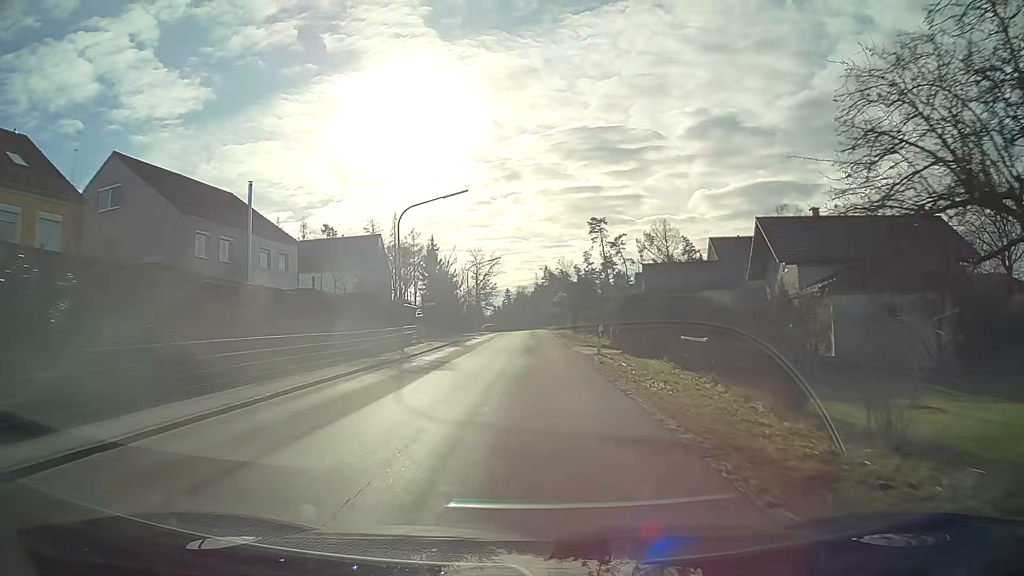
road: tertiary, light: Day
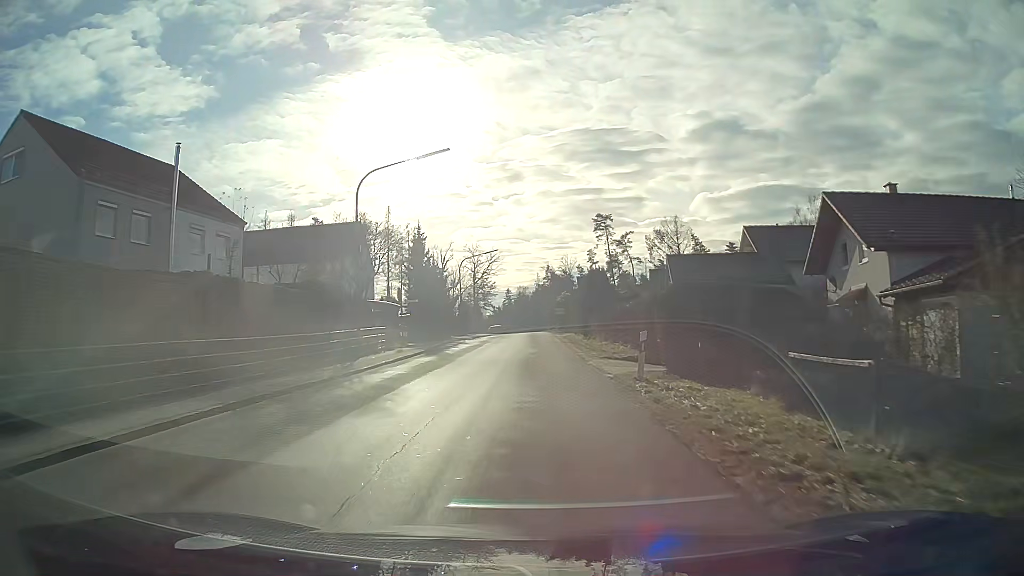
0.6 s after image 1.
(0.0, +8.6) m; 0°
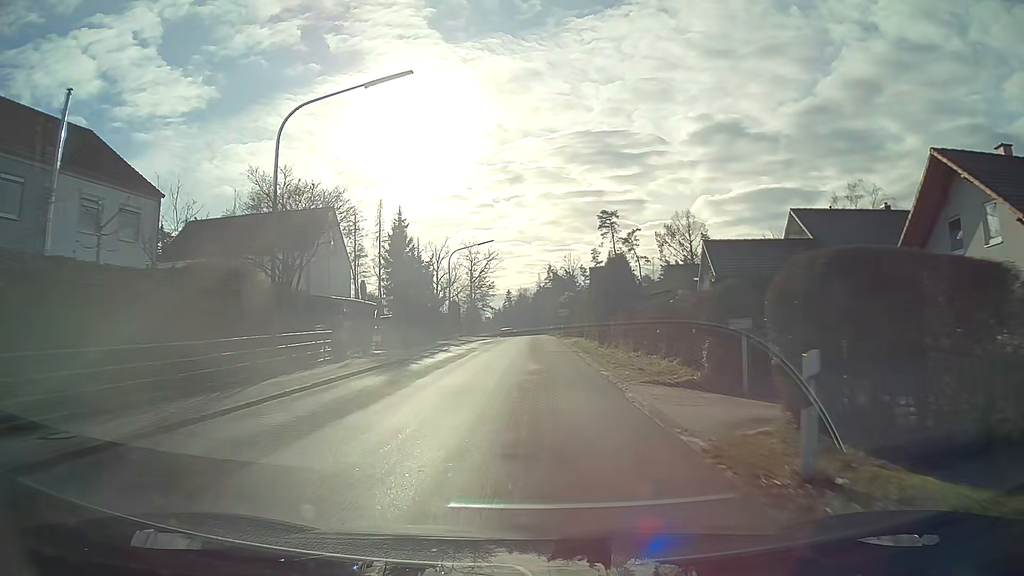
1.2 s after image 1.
(0.0, +8.6) m; 0°
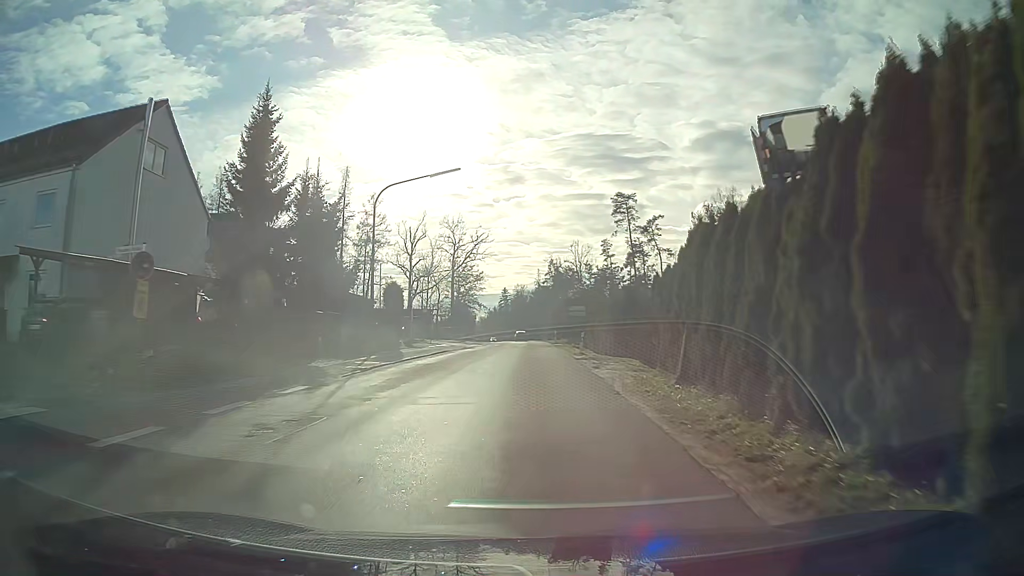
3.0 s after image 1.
(+0.1, +25.3) m; 0°
